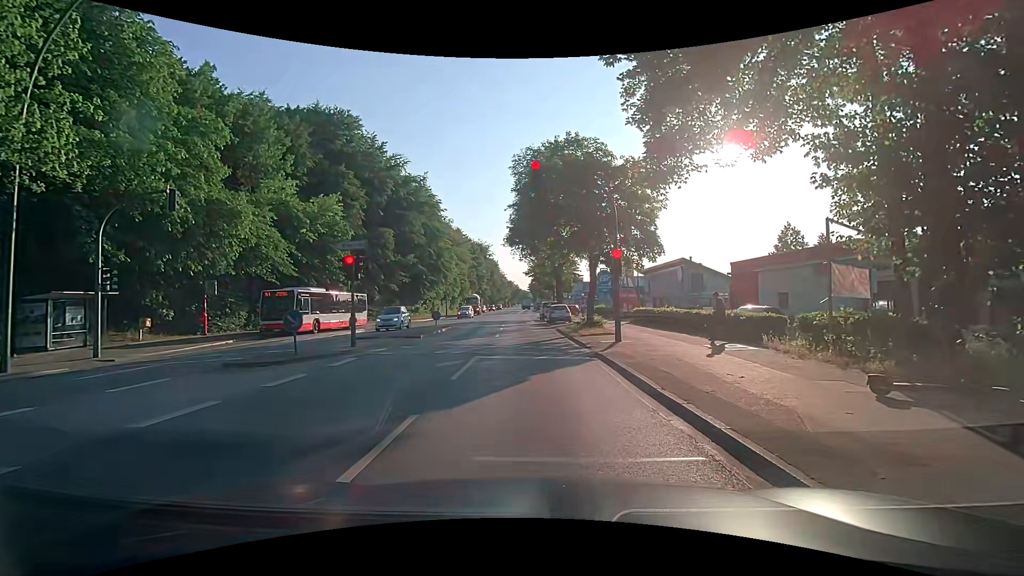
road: primary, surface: asphalt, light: Day
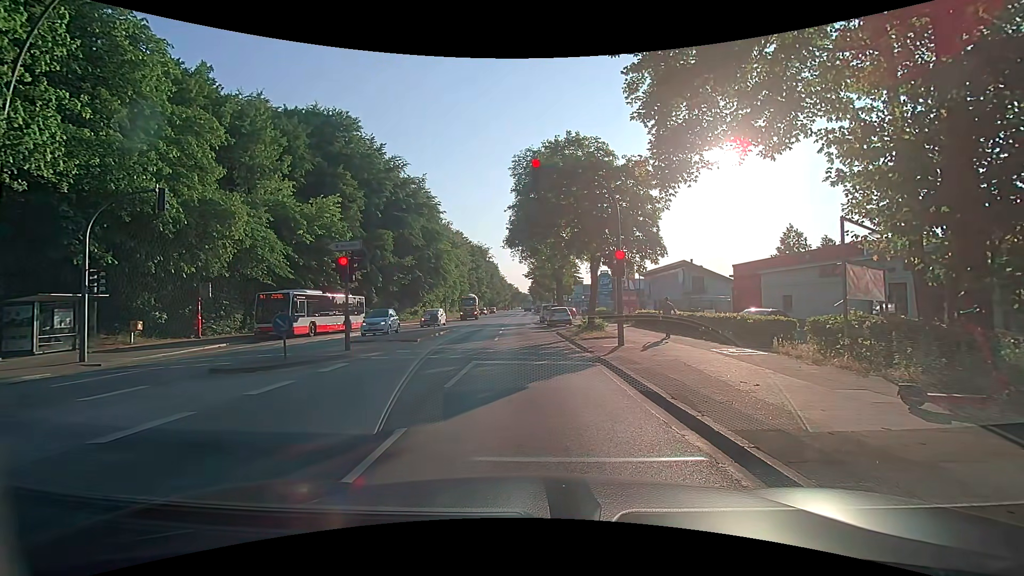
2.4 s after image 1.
(0.0, +0.6) m; 0°
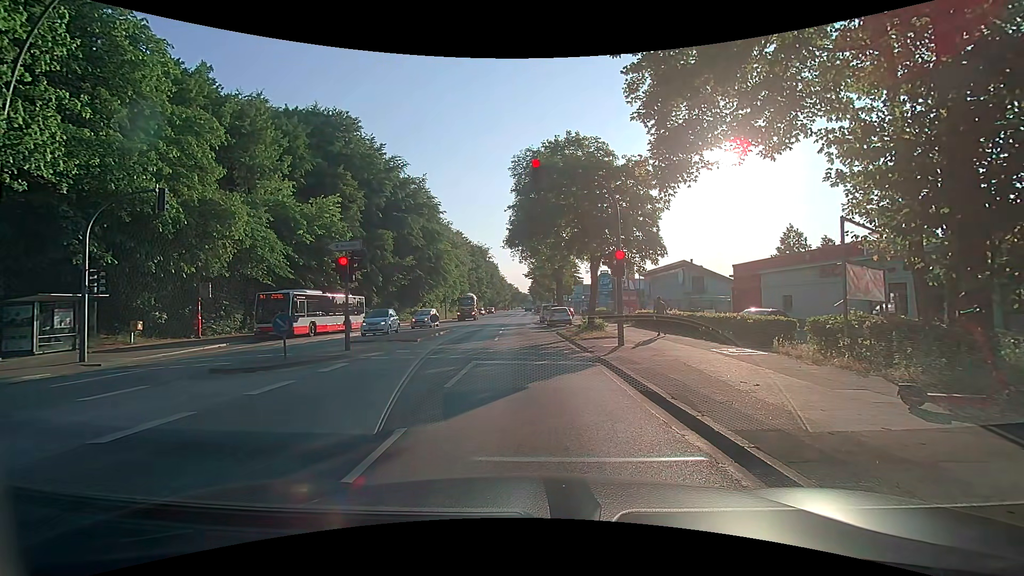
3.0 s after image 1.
(0.0, 0.0) m; 0°
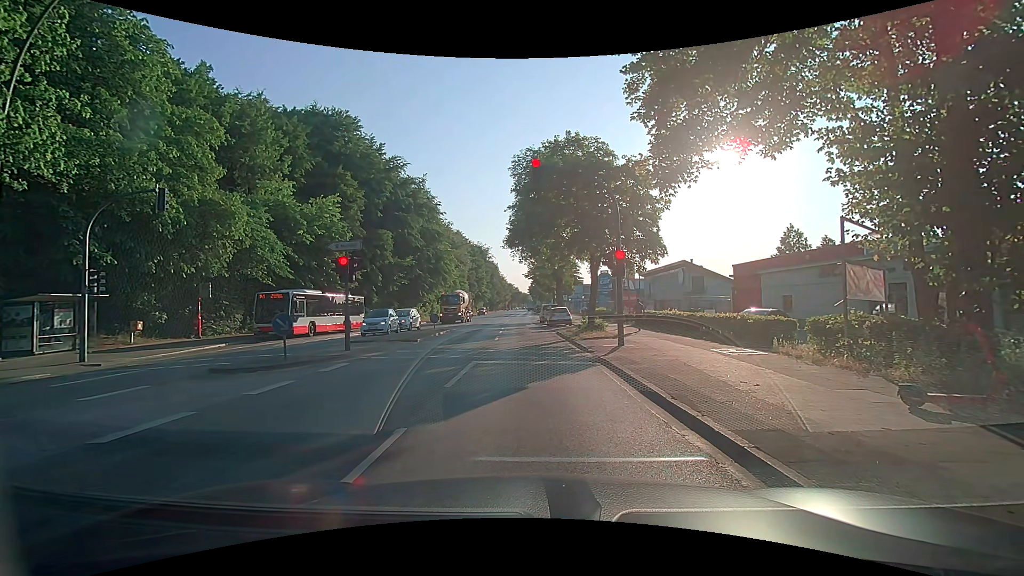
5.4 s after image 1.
(0.0, 0.0) m; 0°
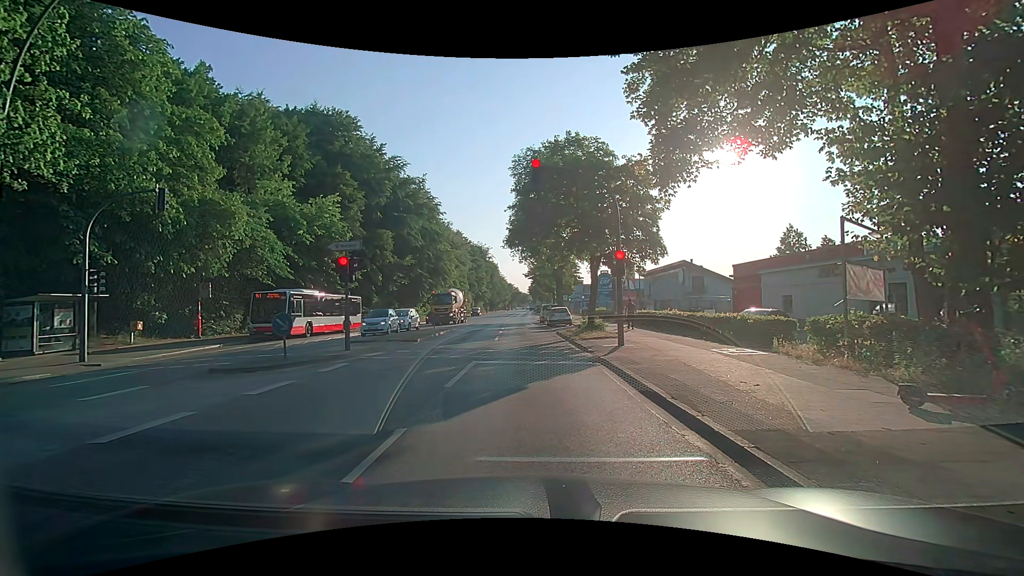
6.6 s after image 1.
(0.0, 0.0) m; 0°
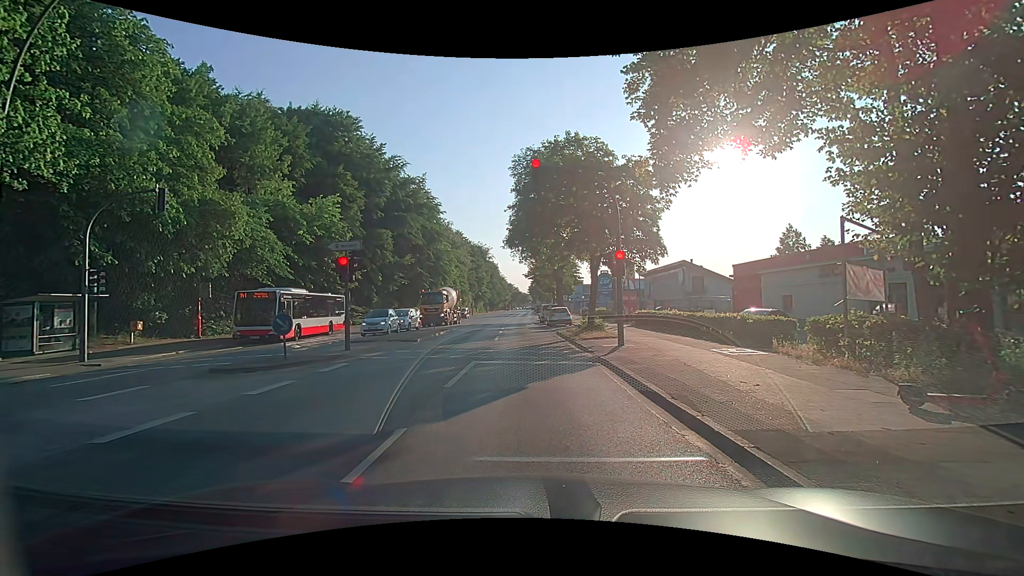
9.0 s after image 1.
(0.0, 0.0) m; 0°
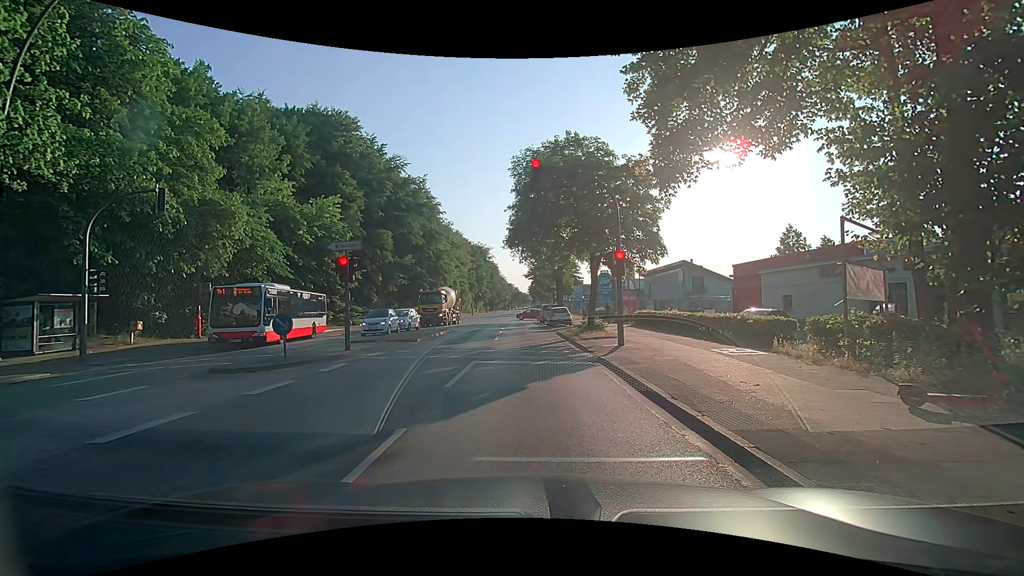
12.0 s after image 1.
(0.0, 0.0) m; 0°
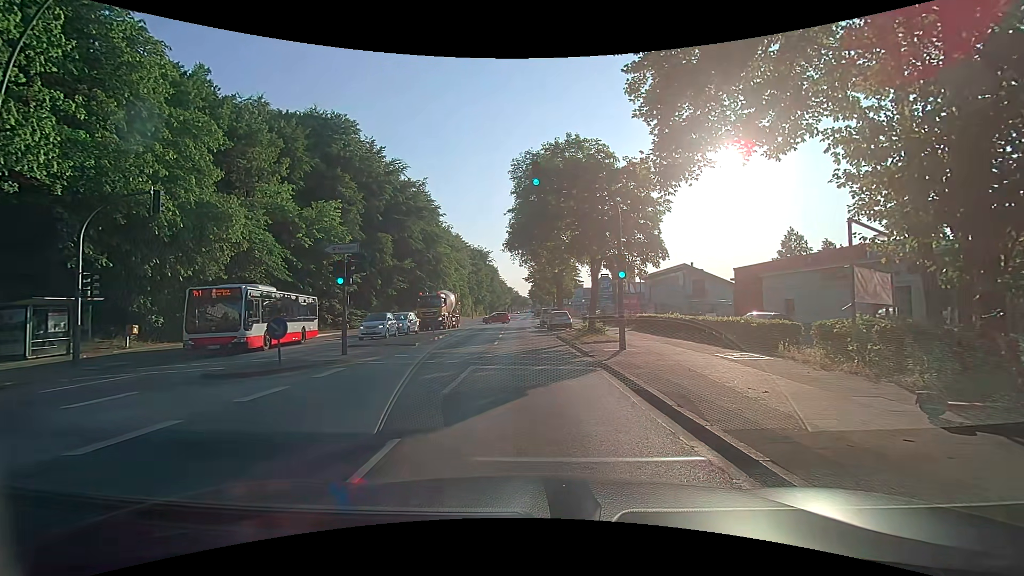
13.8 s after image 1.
(0.0, +0.3) m; 0°
(0, +10) (0, +20) (0, +30) (-1, +40) (-1, +50) (-1, +60) (-1, +70) (-1, +80) (-1, +90) (-1, +100) m
